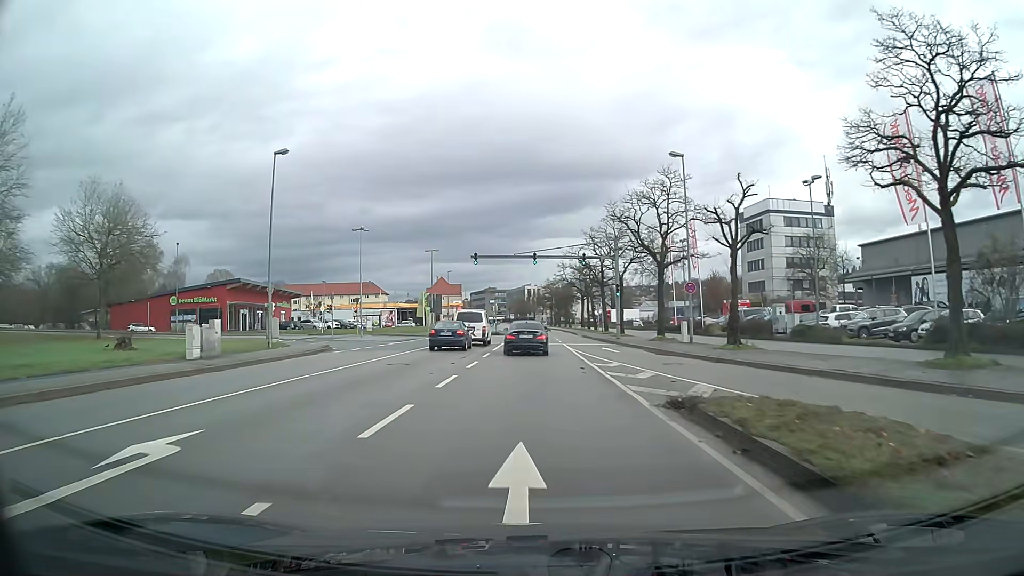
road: primary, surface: asphalt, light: Day
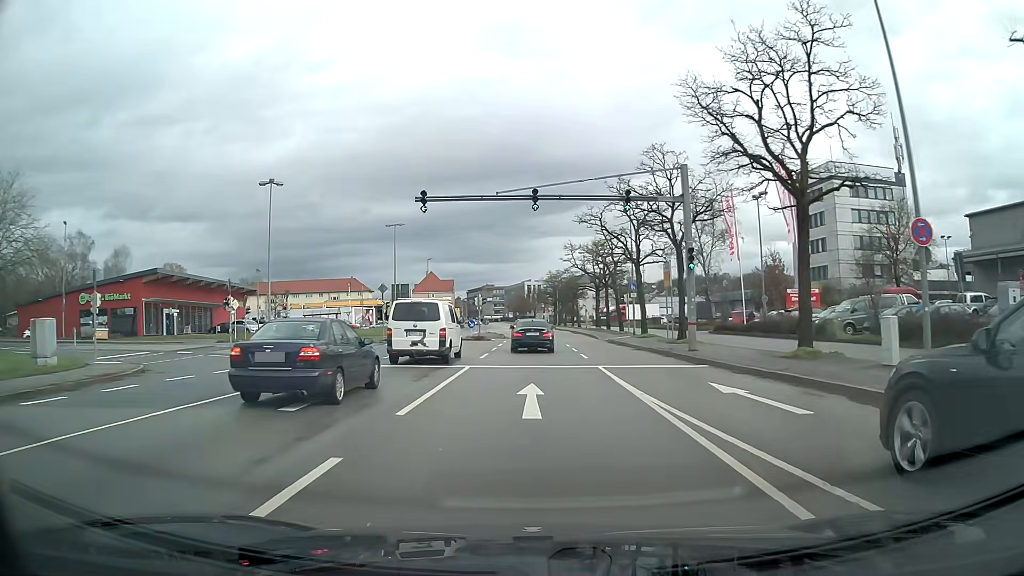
(0.0, +22.4) m; 0°
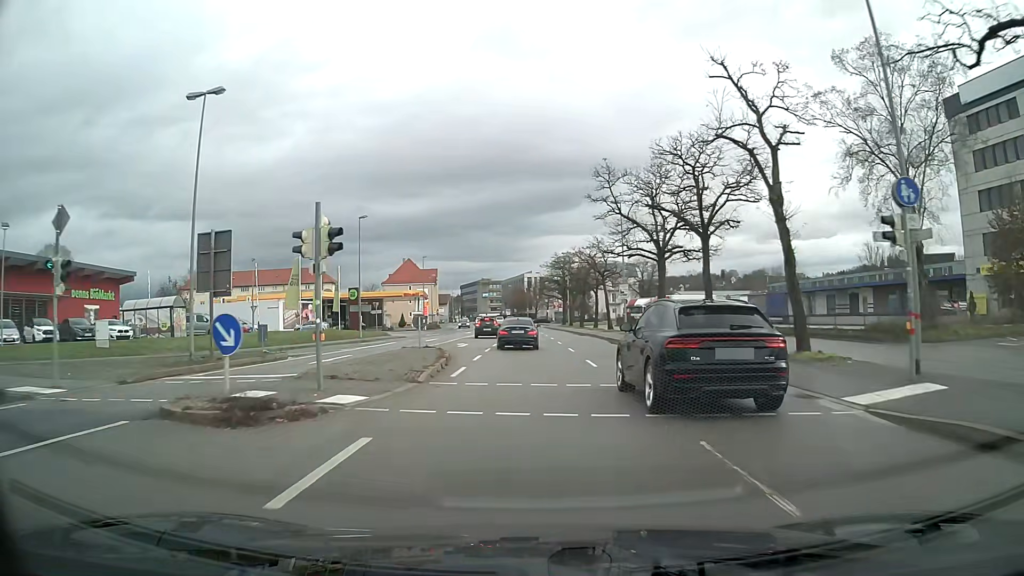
(0.0, +37.8) m; 0°
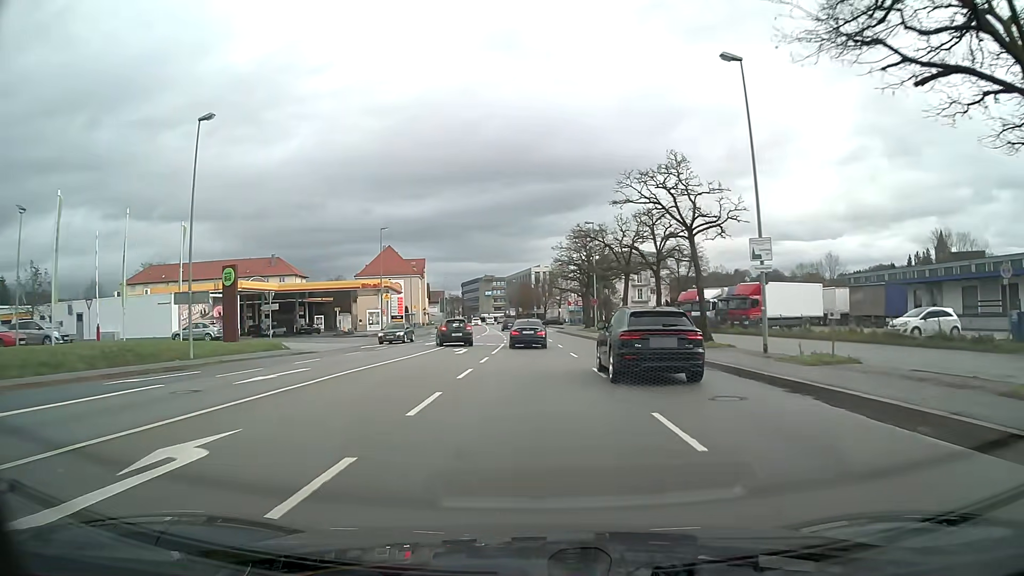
(-0.1, +30.4) m; -1°
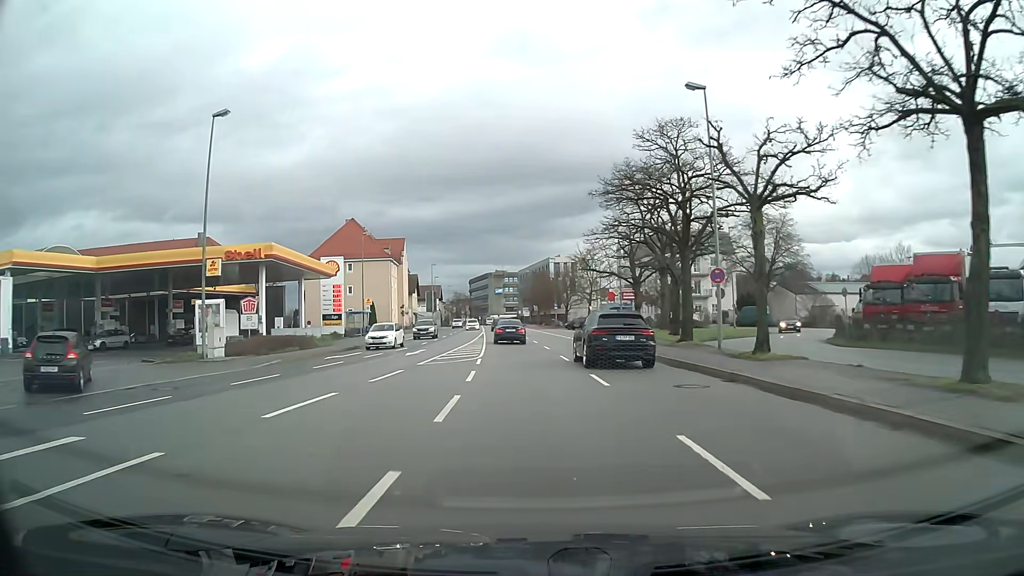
(-0.5, +38.0) m; -2°
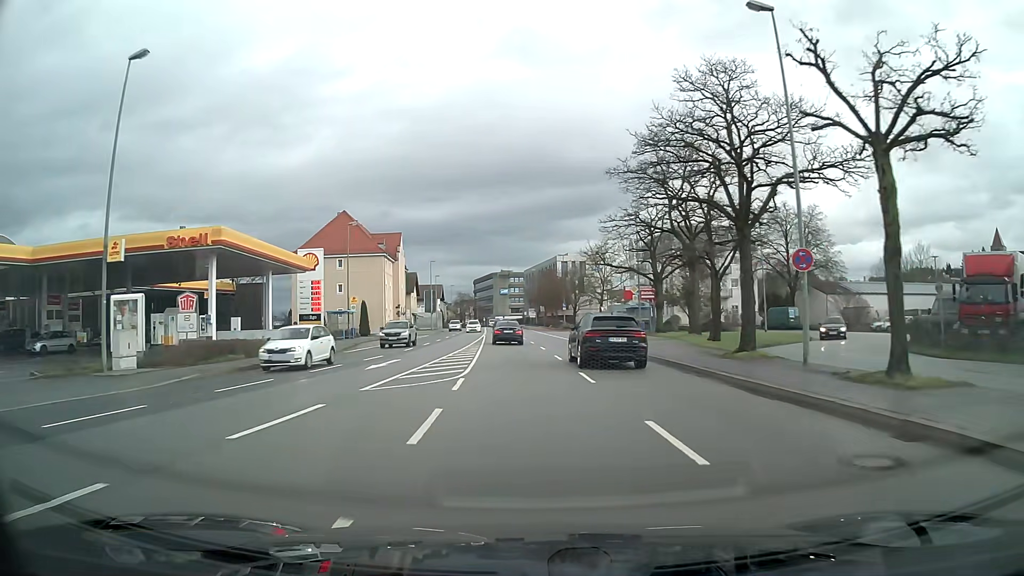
(0.0, +7.6) m; -1°
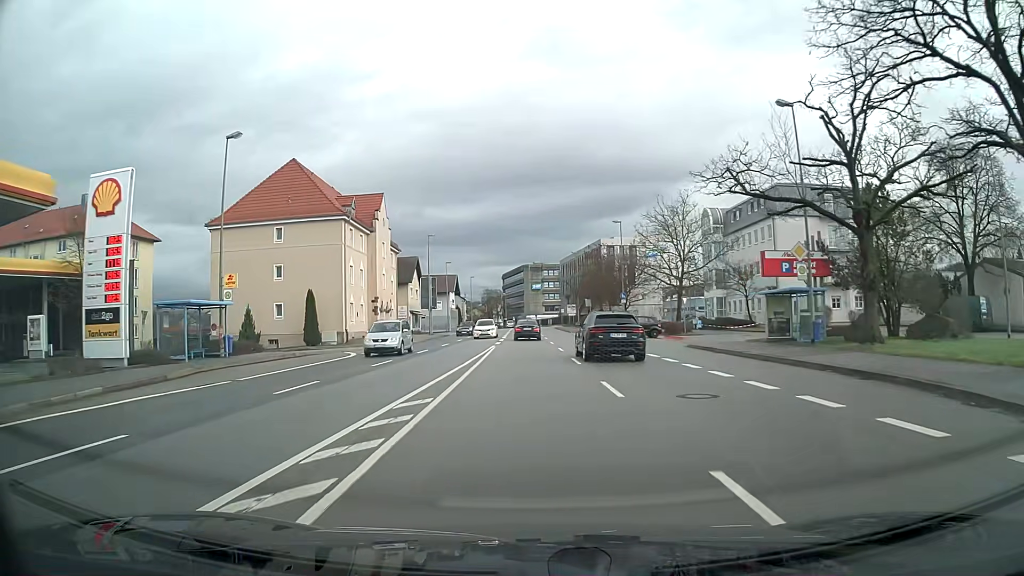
(-0.8, +30.3) m; -3°
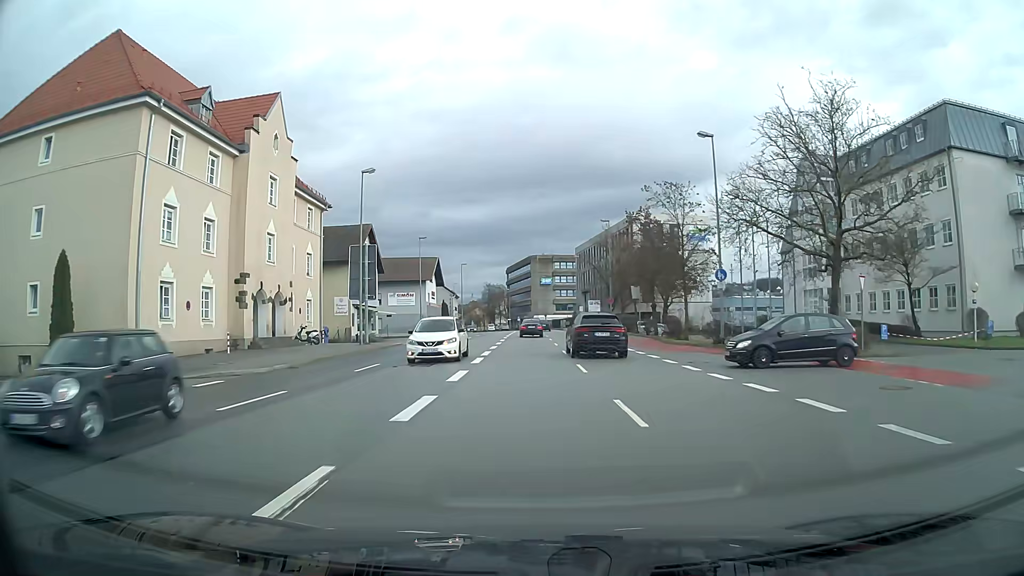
(-0.2, +30.4) m; -1°
(0, +10) (0, +20) (0, +30) (0, +40) (0, +50) (+1, +60) (+1, +70) (+2, +80) (+2, +90) (+2, +100) m
